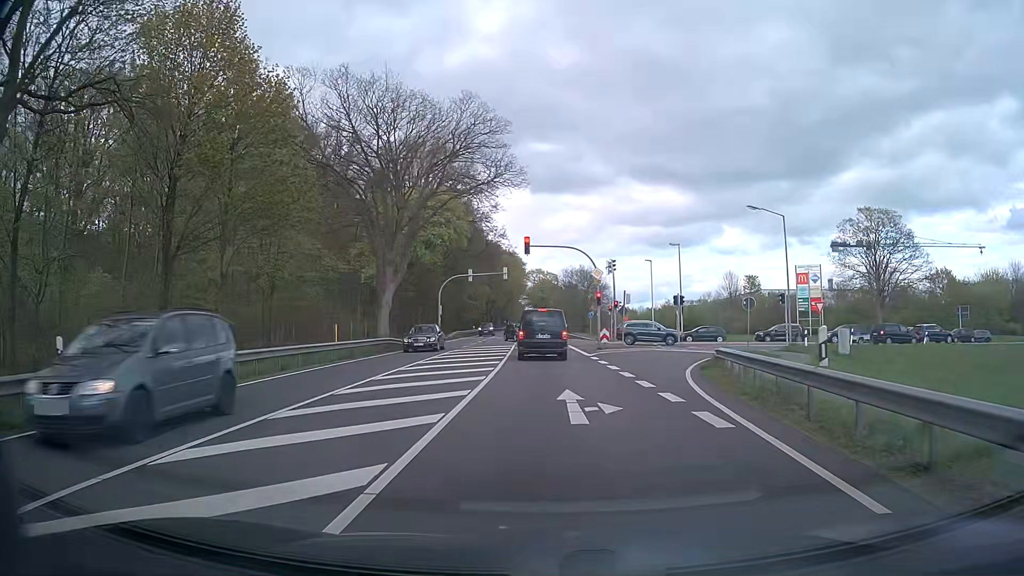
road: primary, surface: asphalt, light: Day
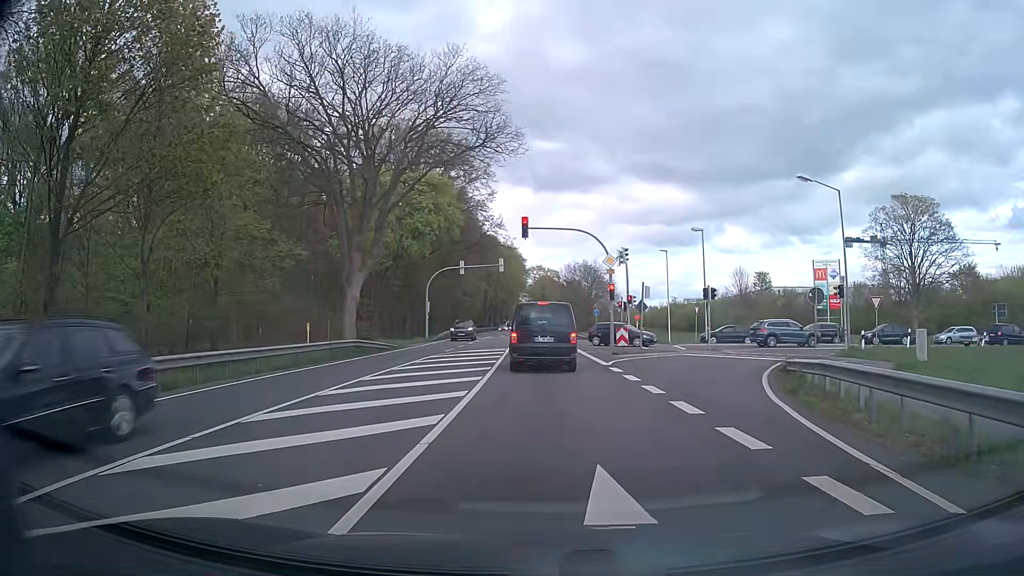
(+0.1, +7.5) m; 0°
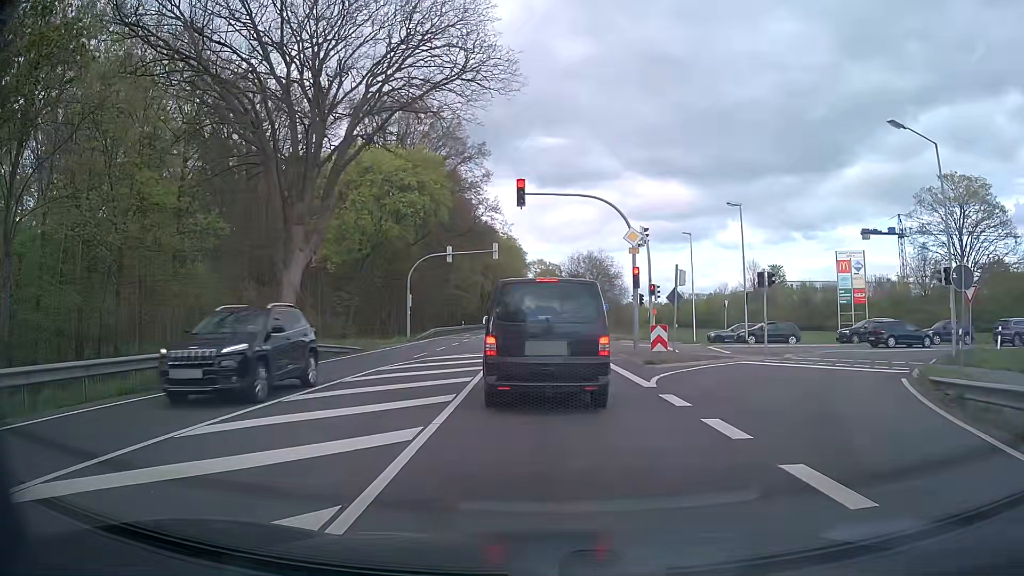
(0.0, +8.5) m; +1°
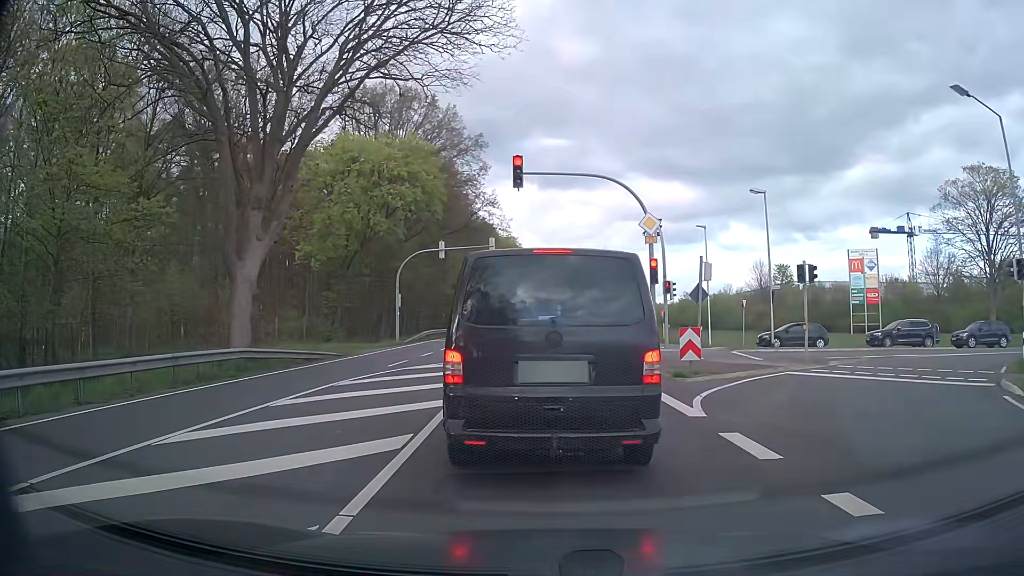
(0.0, +3.8) m; 0°
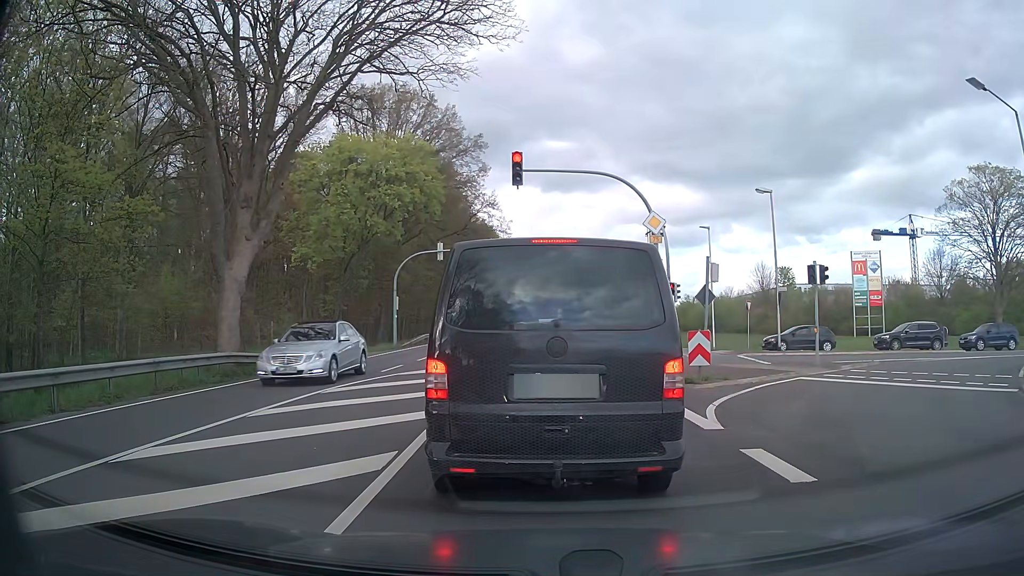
(0.0, +0.9) m; 0°
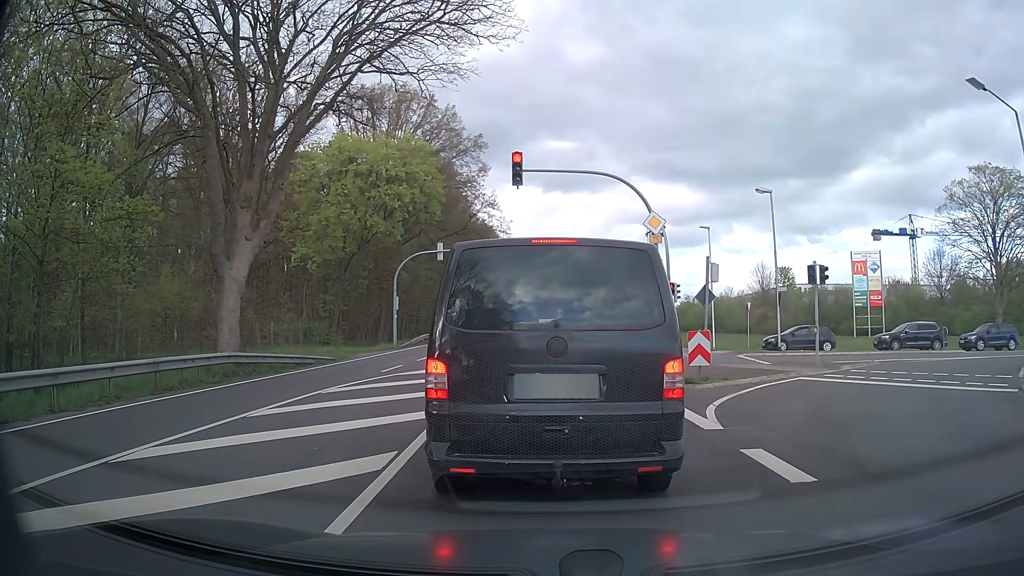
(0.0, 0.0) m; 0°
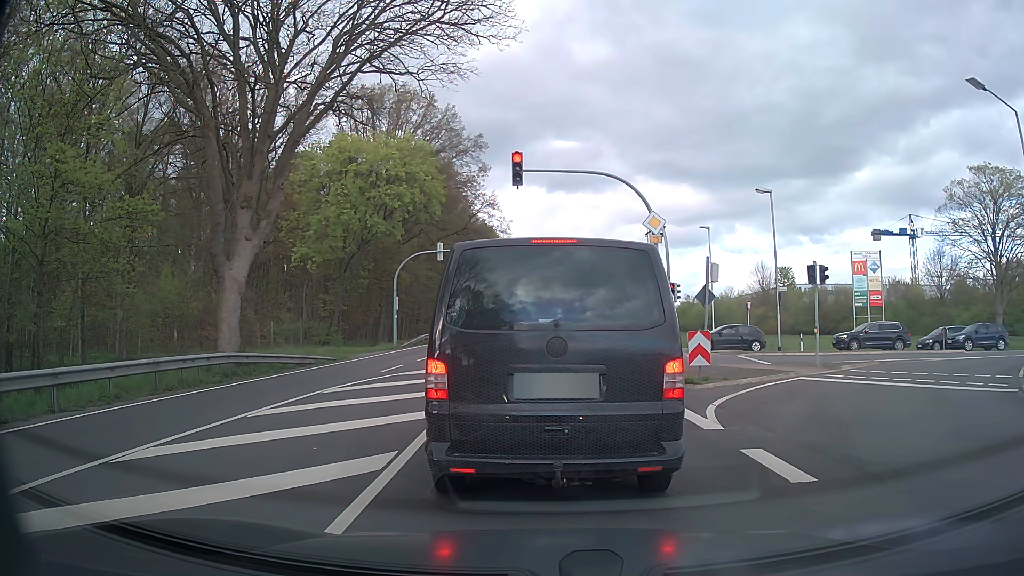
(0.0, 0.0) m; 0°
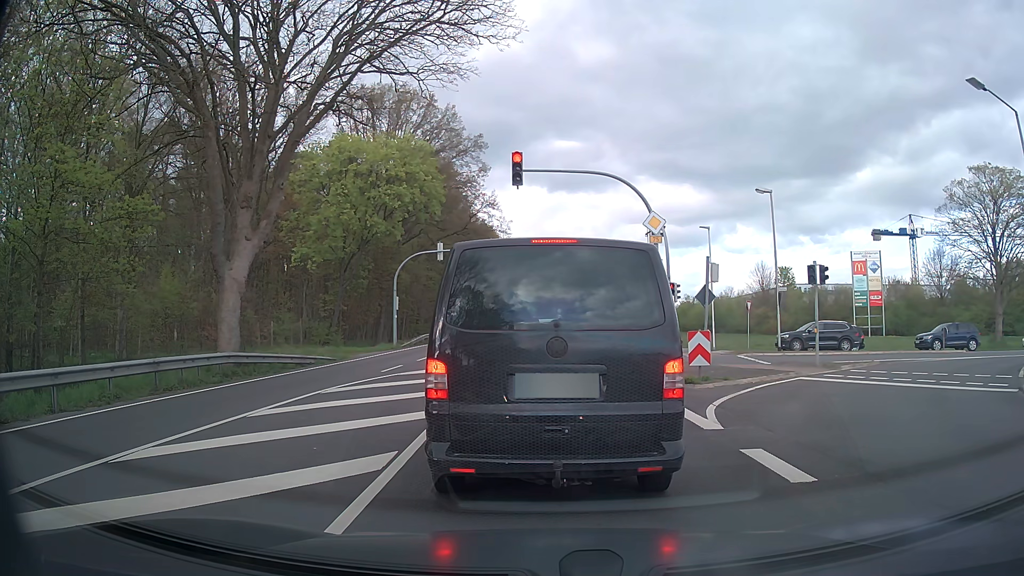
(0.0, 0.0) m; 0°
(0, +10) (0, +20) (0, +30) (0, +40) (0, +50) (-1, +60) (-1, +70) (-1, +80) (-1, +90) (-2, +100) m
